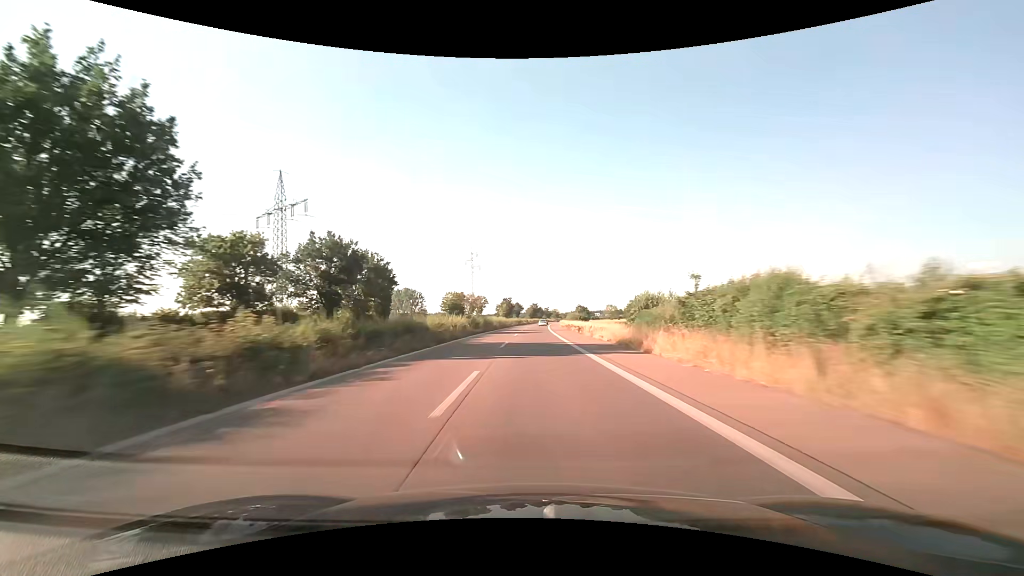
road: trunk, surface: asphalt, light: Day
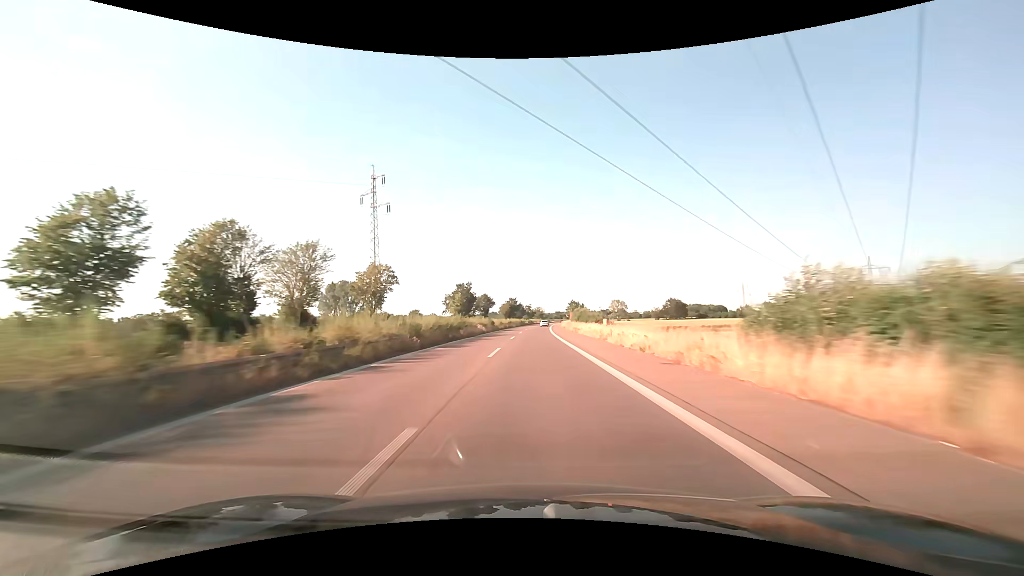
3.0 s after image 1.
(+1.7, +97.0) m; +2°
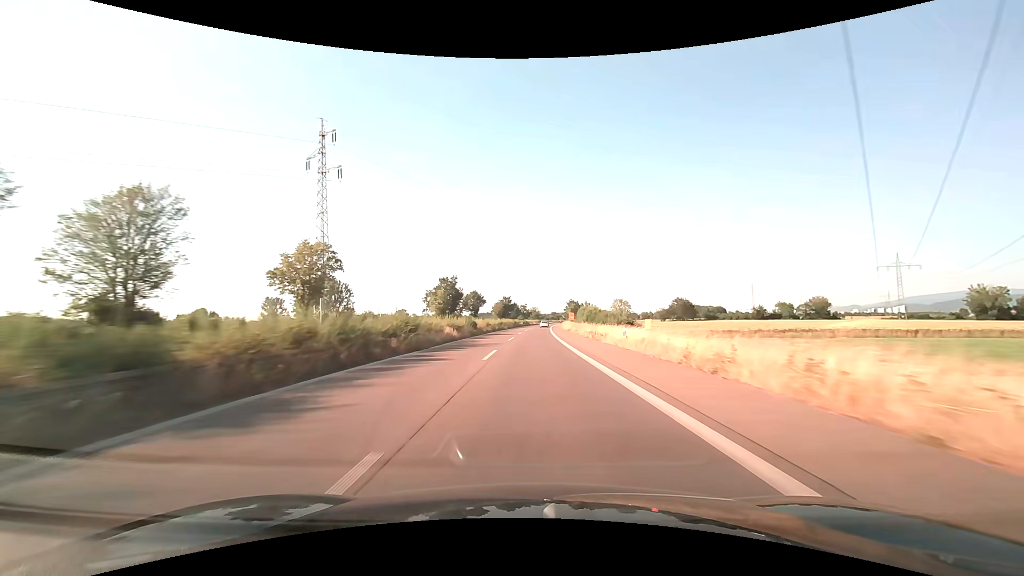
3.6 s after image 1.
(+0.1, +19.3) m; 0°
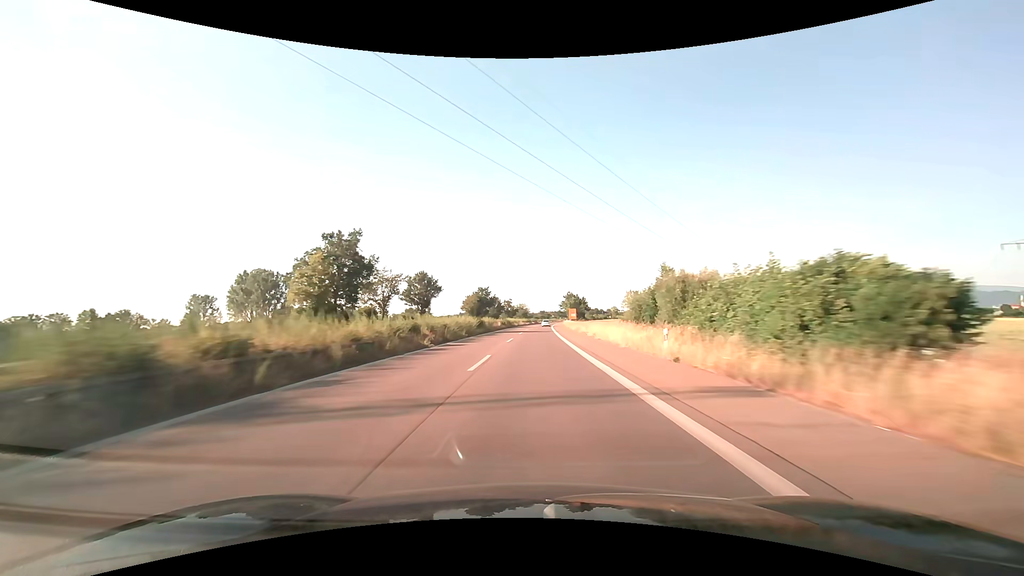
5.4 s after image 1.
(+0.8, +58.2) m; +1°
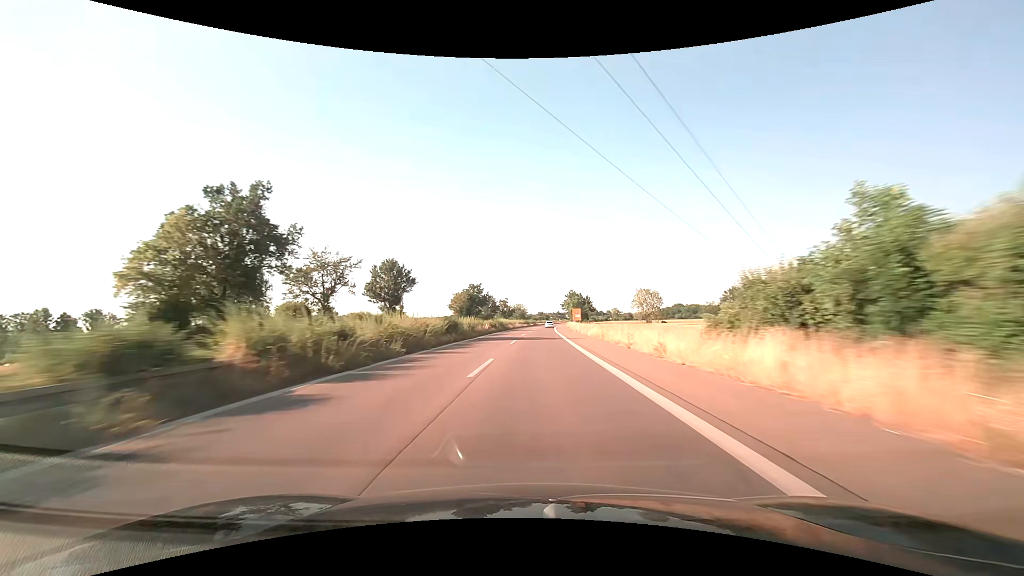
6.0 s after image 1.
(0.0, +19.5) m; 0°
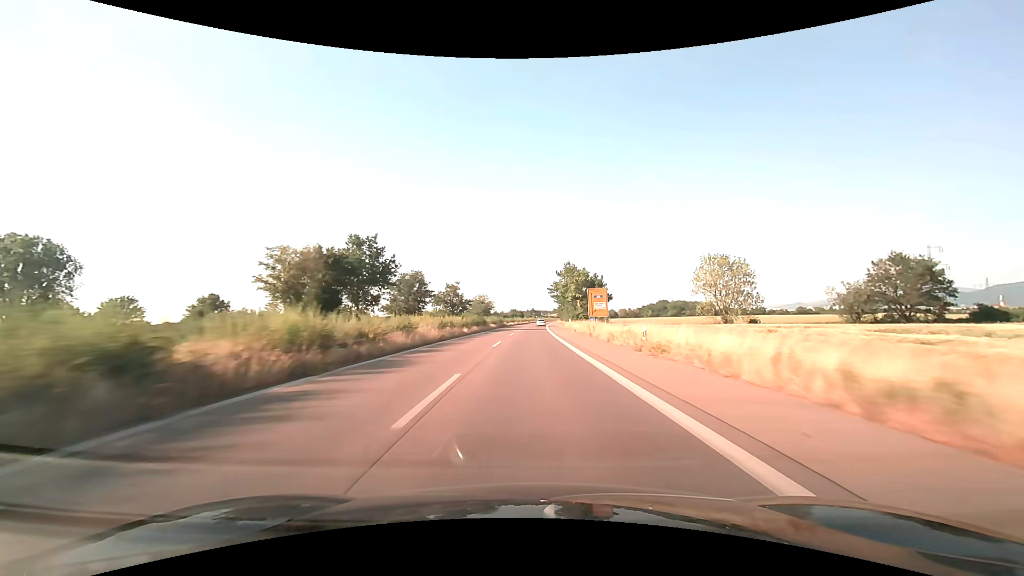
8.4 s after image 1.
(+2.0, +78.0) m; +3°
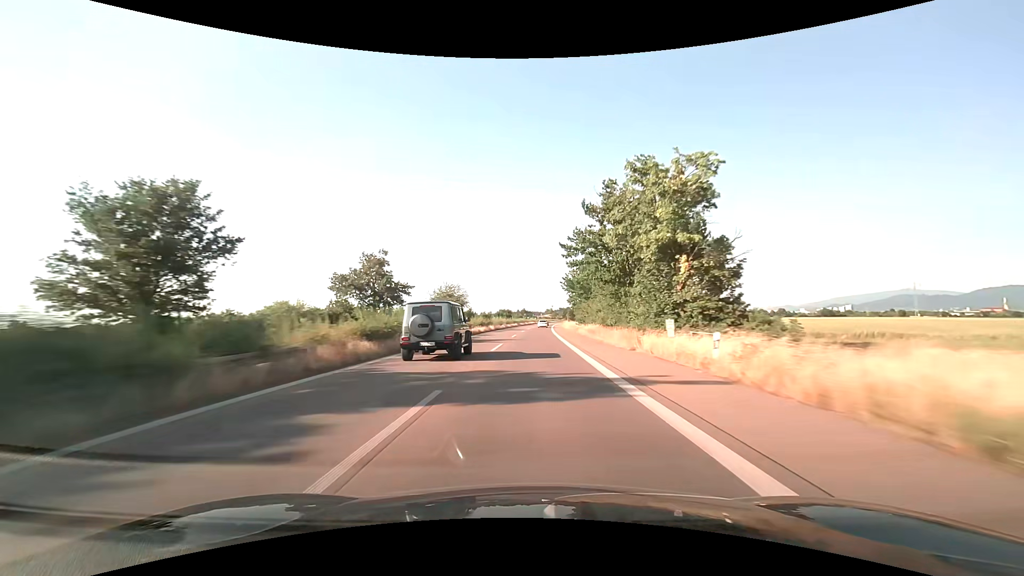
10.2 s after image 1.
(+0.6, +56.7) m; +1°
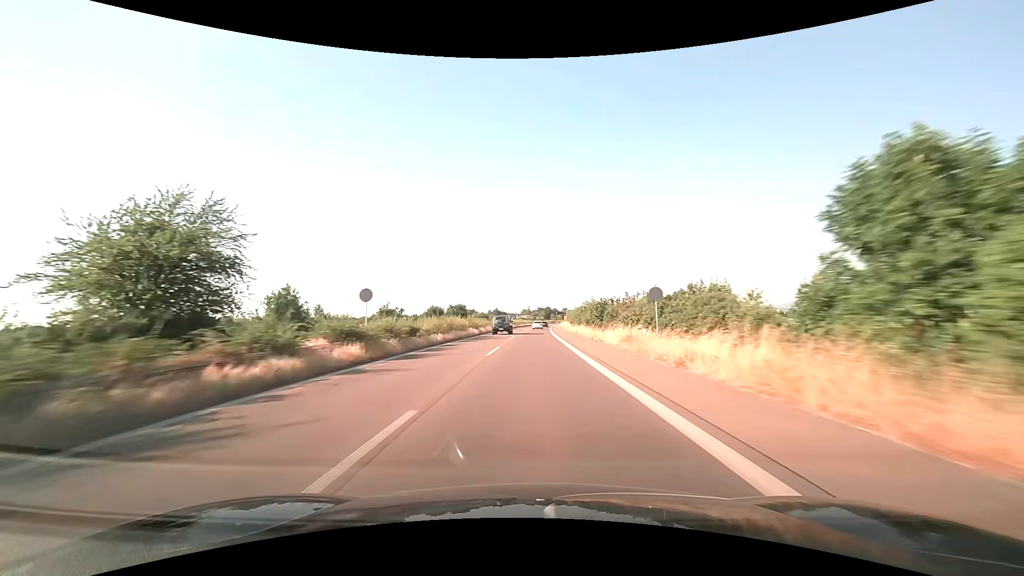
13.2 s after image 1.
(+2.5, +92.5) m; +3°
(0, +10) (0, +20) (0, +30) (0, +40) (+1, +50) (+1, +60) (+1, +70) (+2, +80) (+2, +90) (+3, +100) m
